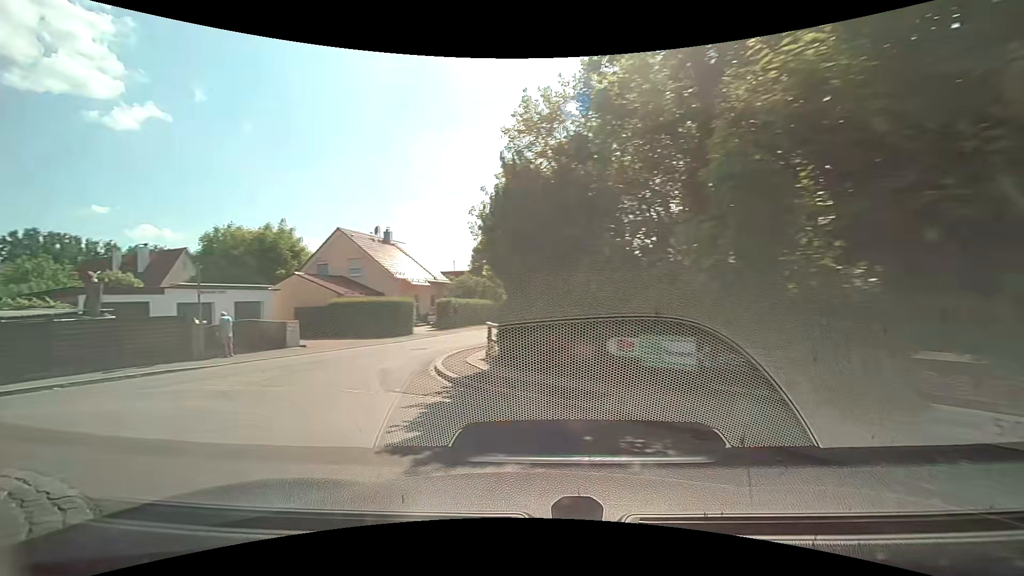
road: tertiary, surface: asphalt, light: Day
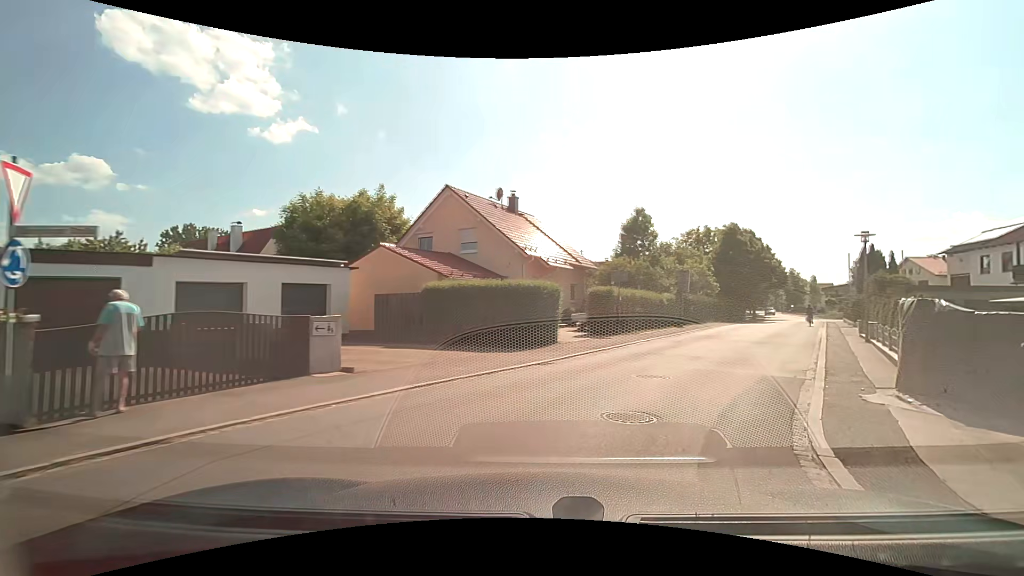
(-3.8, +13.5) m; -11°
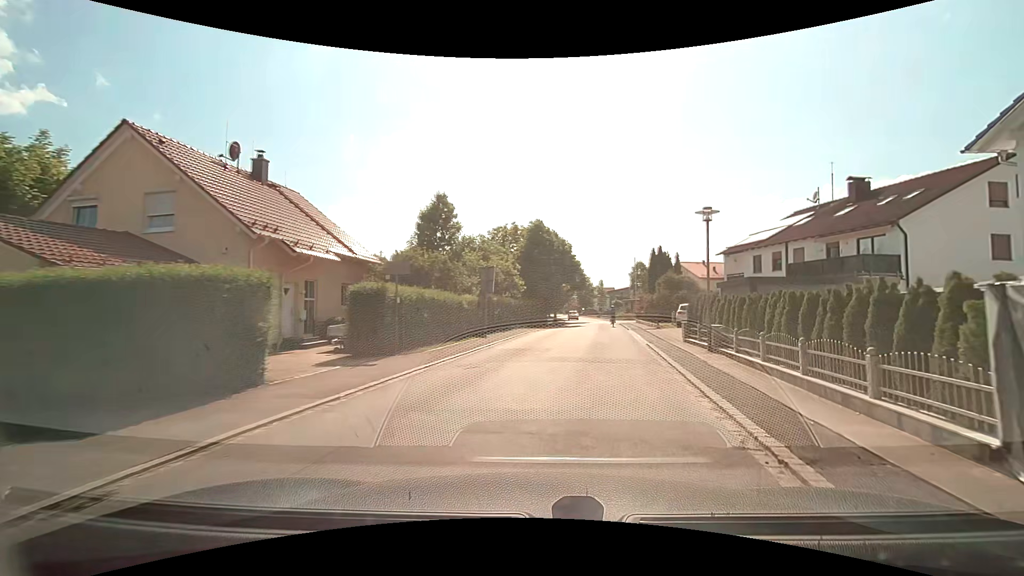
(+1.6, +8.2) m; +20°
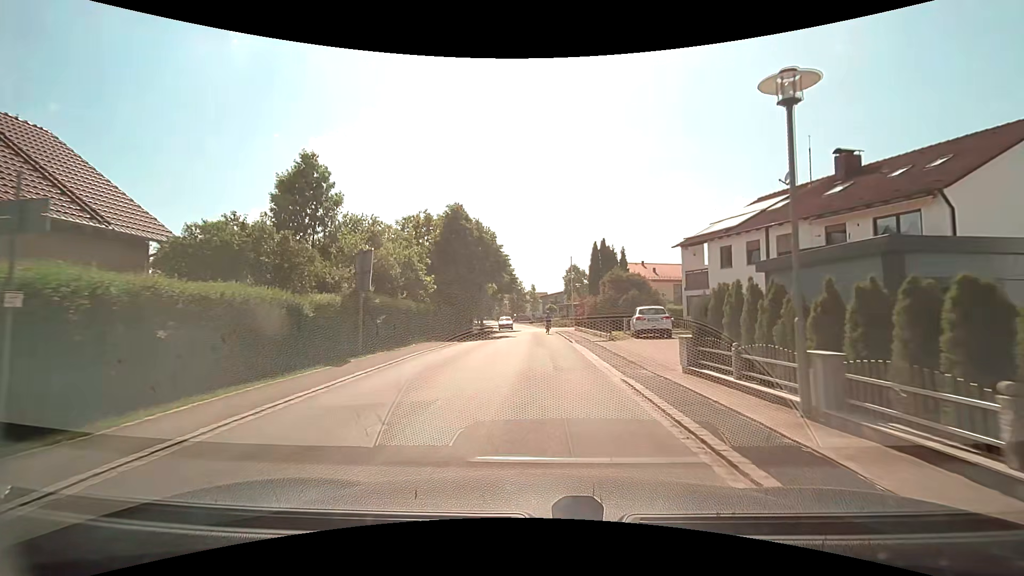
(+1.0, +9.7) m; +8°
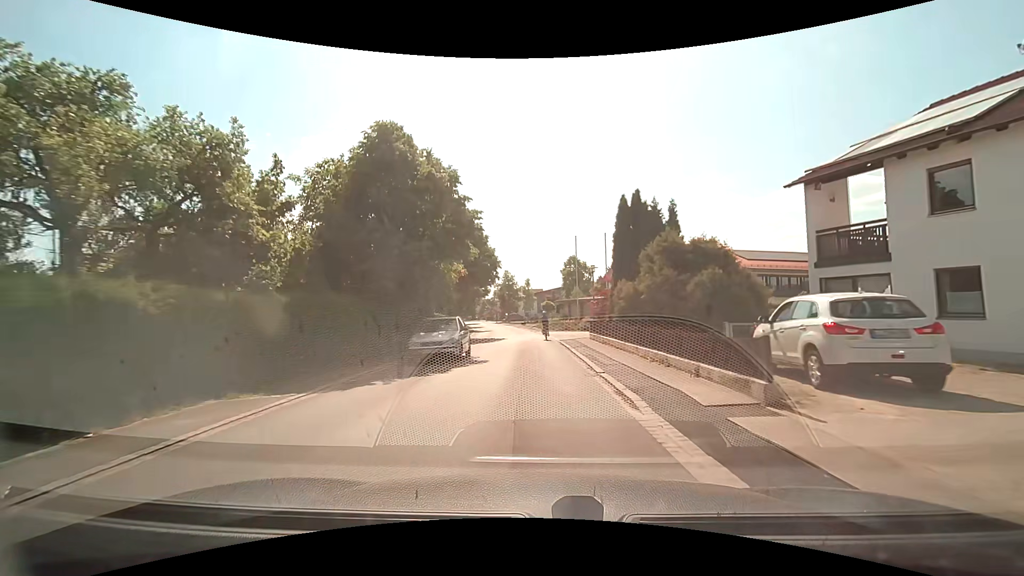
(+0.1, +16.9) m; +1°
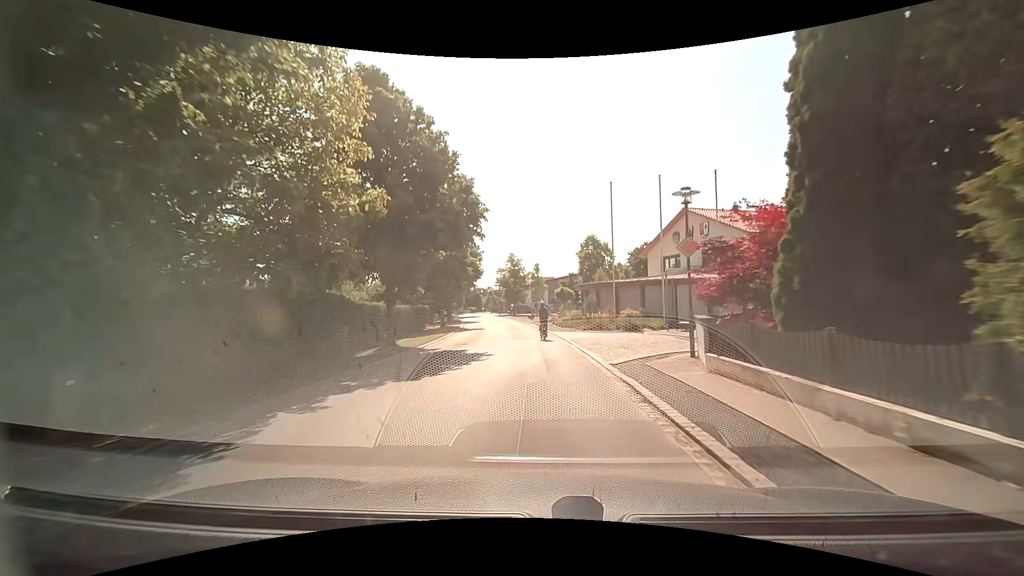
(-0.2, +17.4) m; -2°
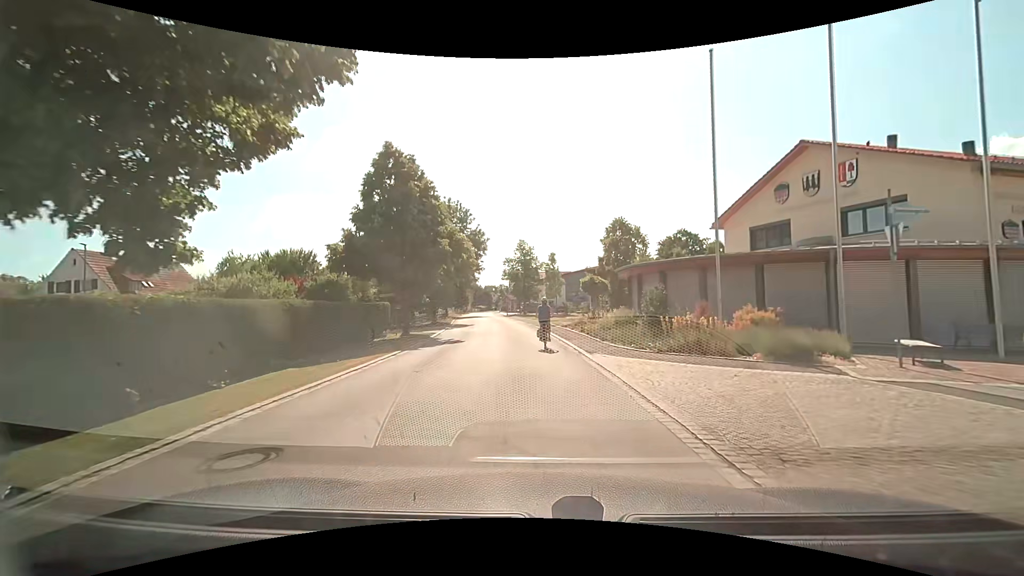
(-0.1, +15.8) m; -1°
(0, +10) (-1, +20) (-1, +30) (-3, +40) (-4, +50) (-6, +60) (-7, +70) (-9, +79) (-12, +89) (-14, +99) m
